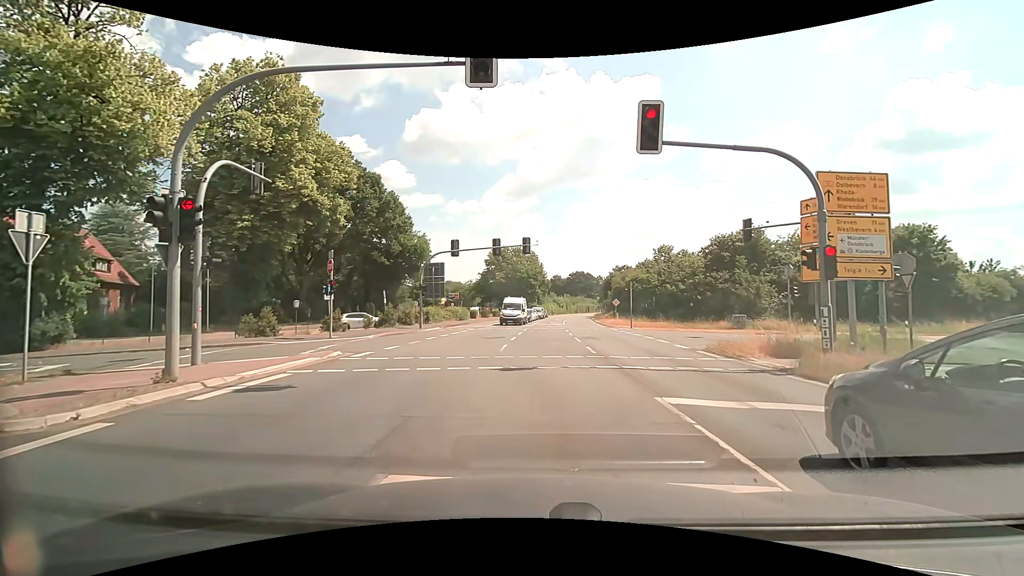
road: primary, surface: asphalt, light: Day
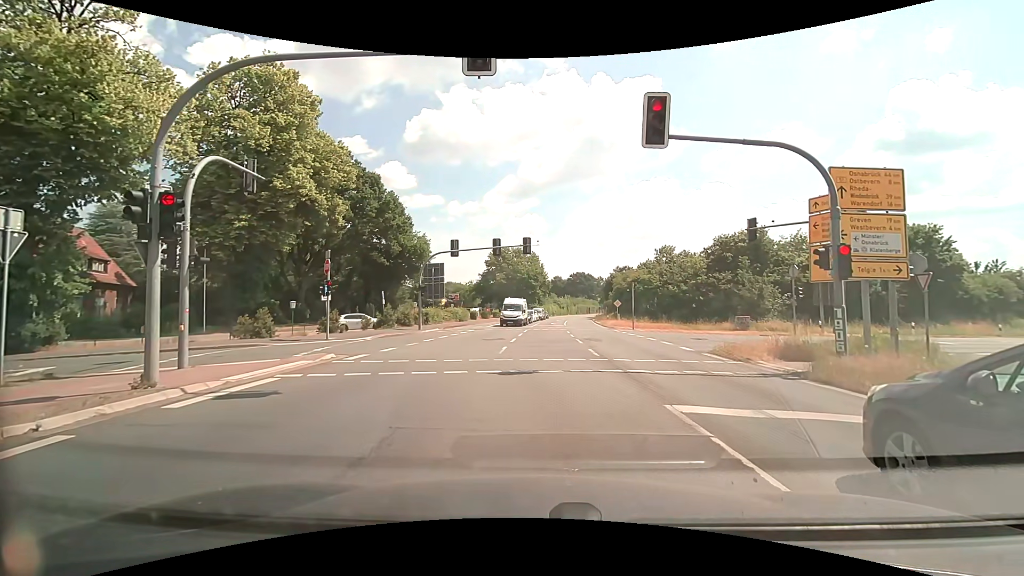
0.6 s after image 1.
(0.0, +0.5) m; 0°
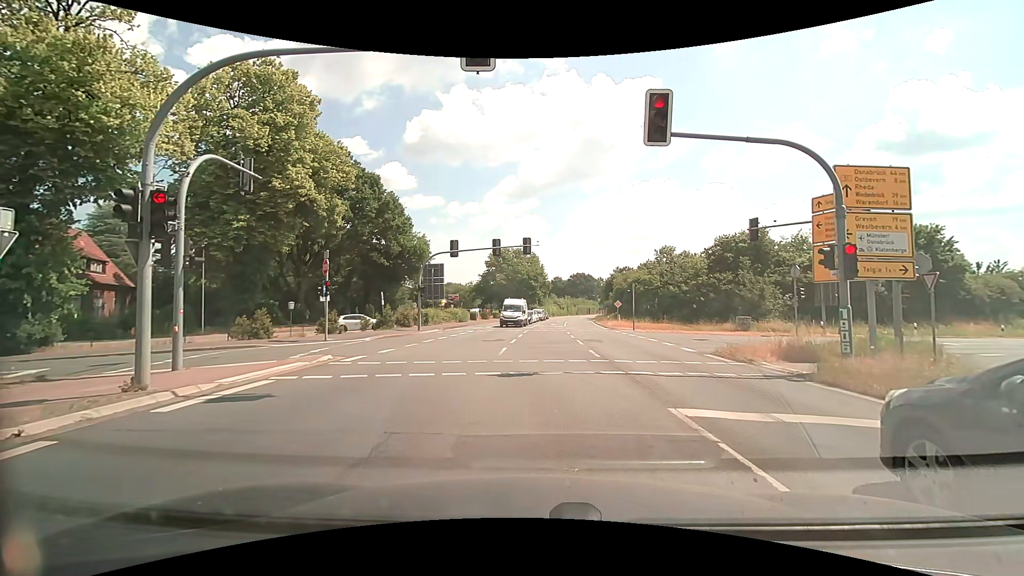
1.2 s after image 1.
(0.0, +0.2) m; 0°
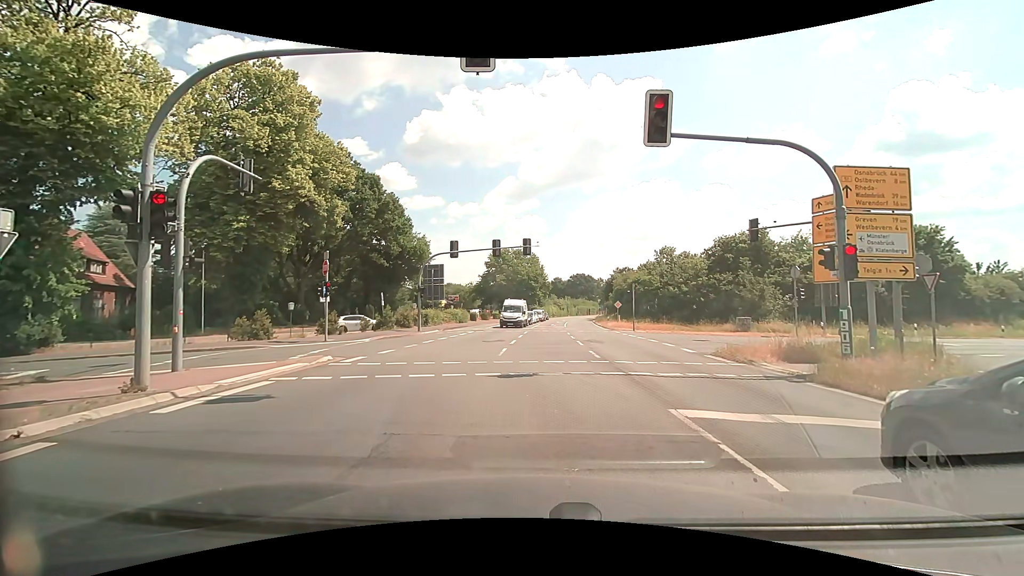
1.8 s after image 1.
(0.0, +0.1) m; 0°
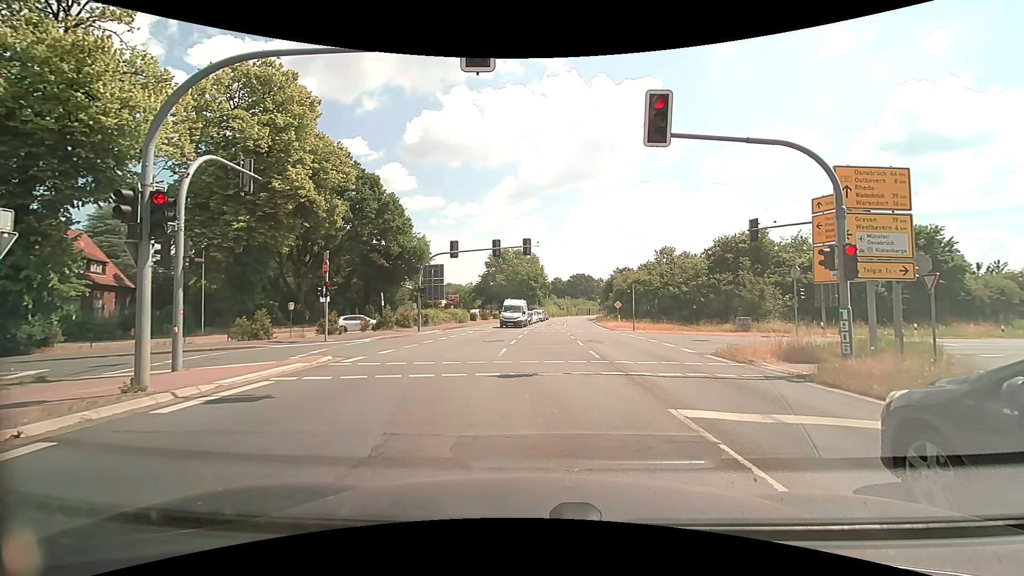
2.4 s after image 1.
(0.0, 0.0) m; 0°
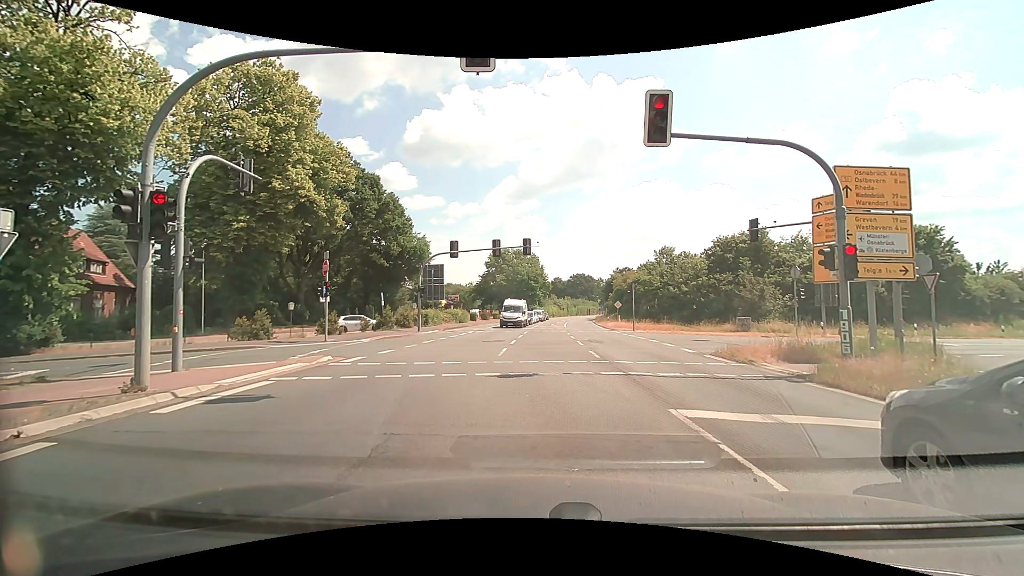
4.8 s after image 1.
(0.0, 0.0) m; 0°
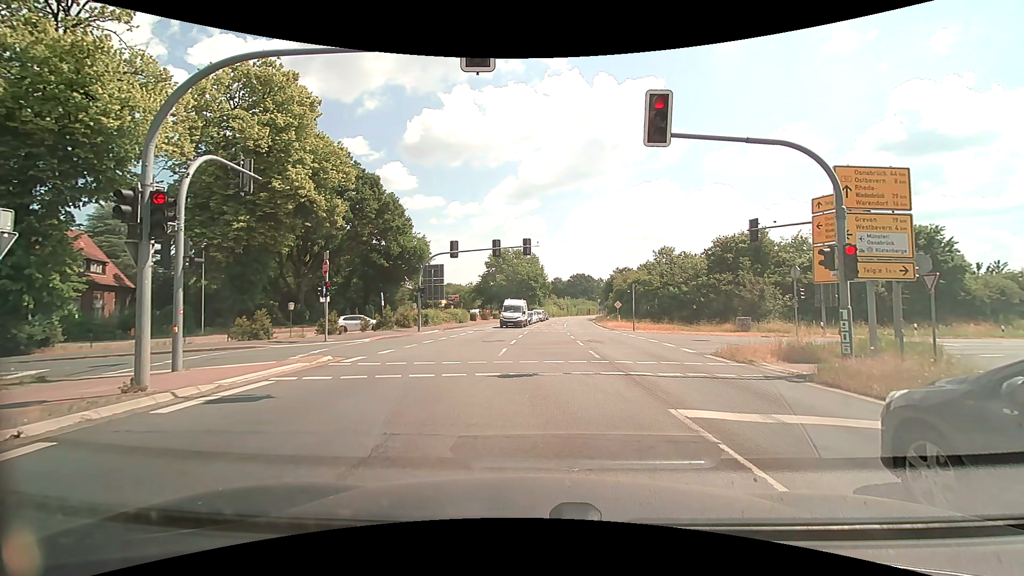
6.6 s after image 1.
(0.0, 0.0) m; 0°
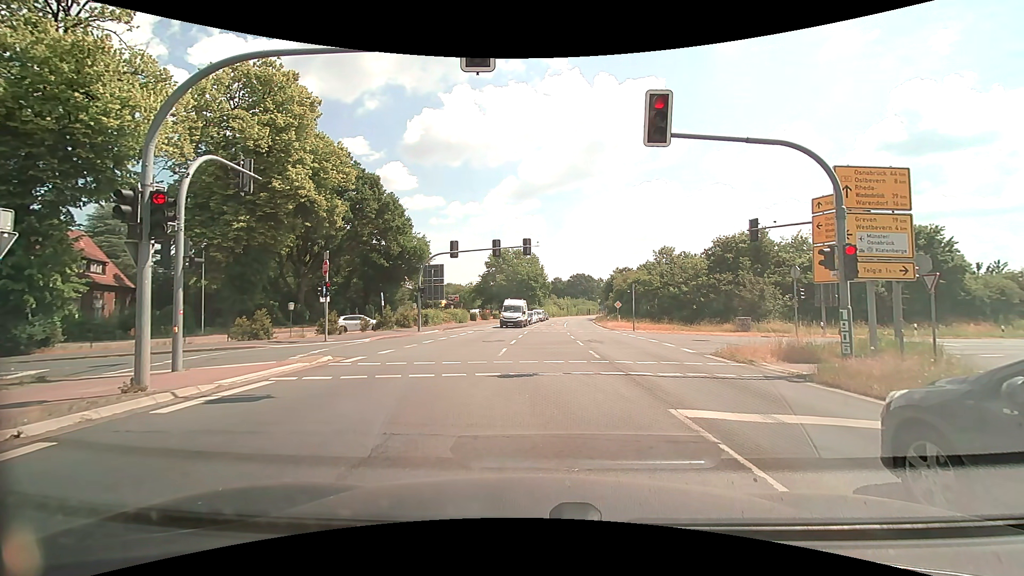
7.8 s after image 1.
(0.0, 0.0) m; 0°
(0, +10) (-4, +19) (-13, +23) (-22, +21) (-32, +18) (-42, +15) (-51, +12) (-60, +9) (-70, +6) (-79, +2) m
